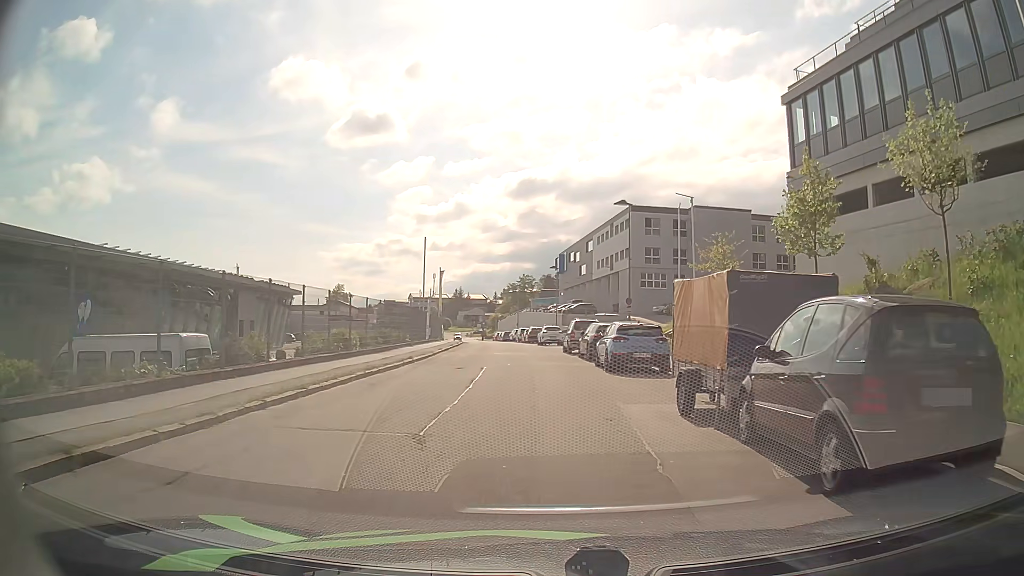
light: Day
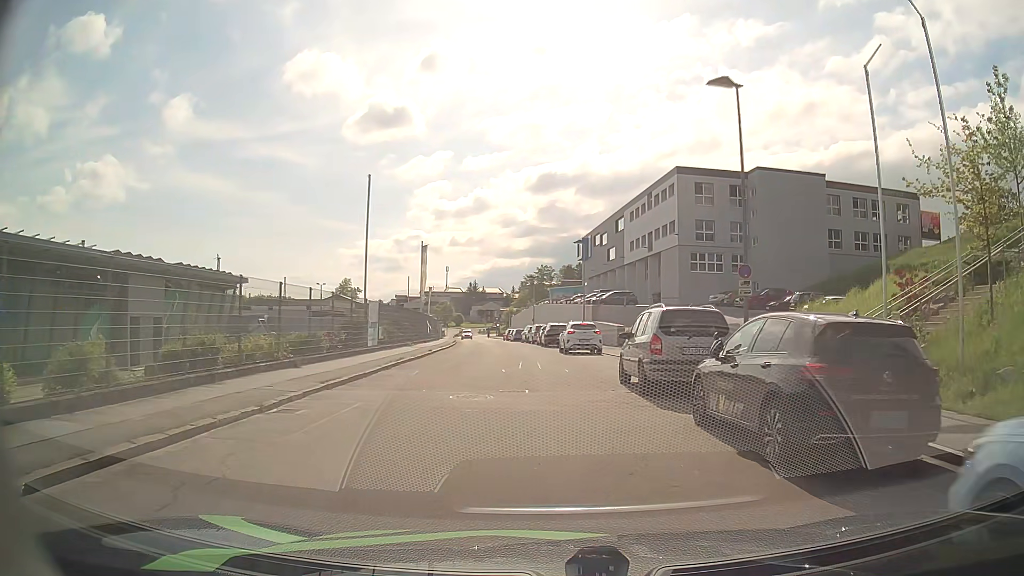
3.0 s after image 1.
(-0.3, +19.6) m; -1°
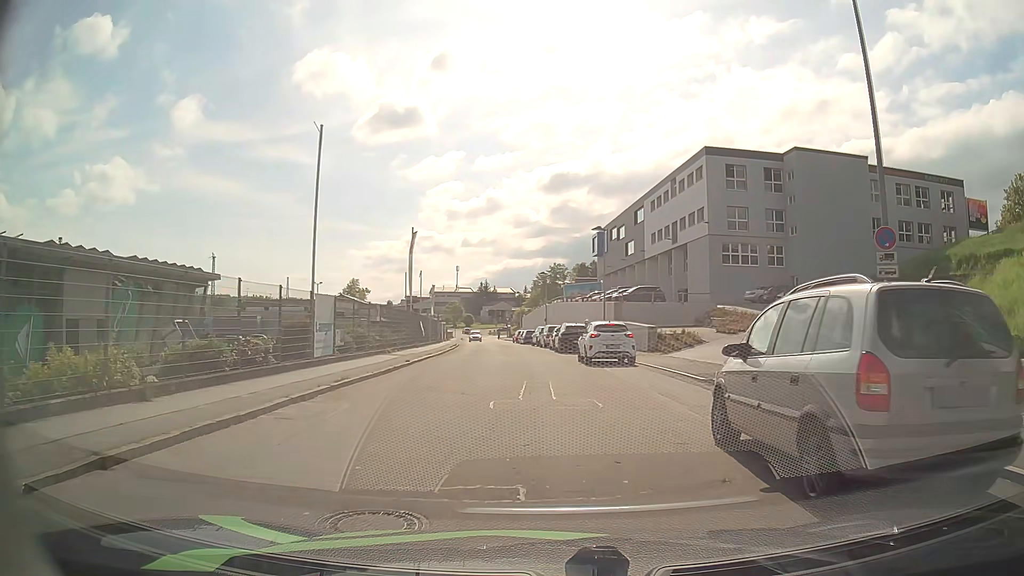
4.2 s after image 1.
(-0.1, +7.7) m; -1°
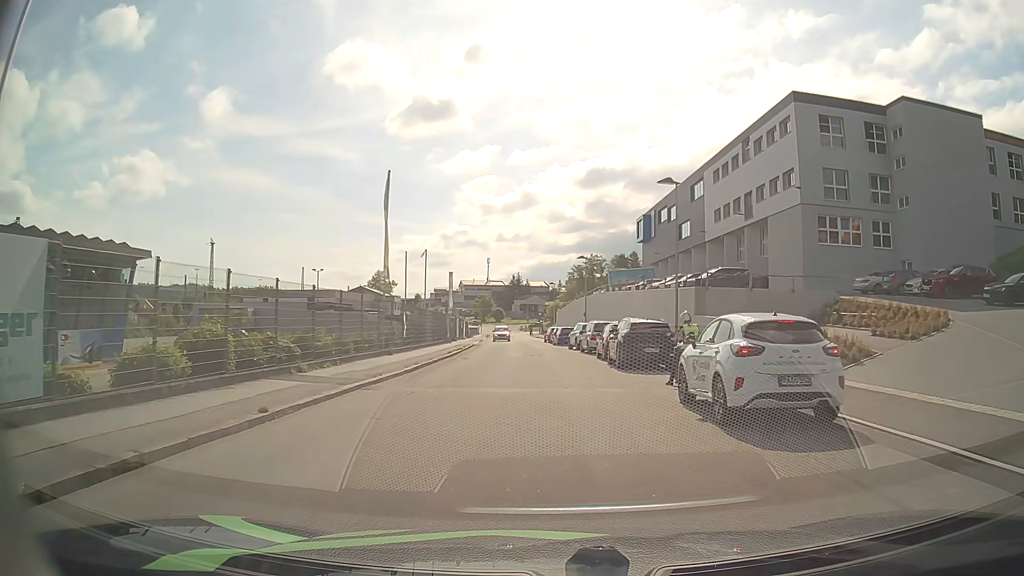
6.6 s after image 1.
(-0.6, +14.8) m; -3°
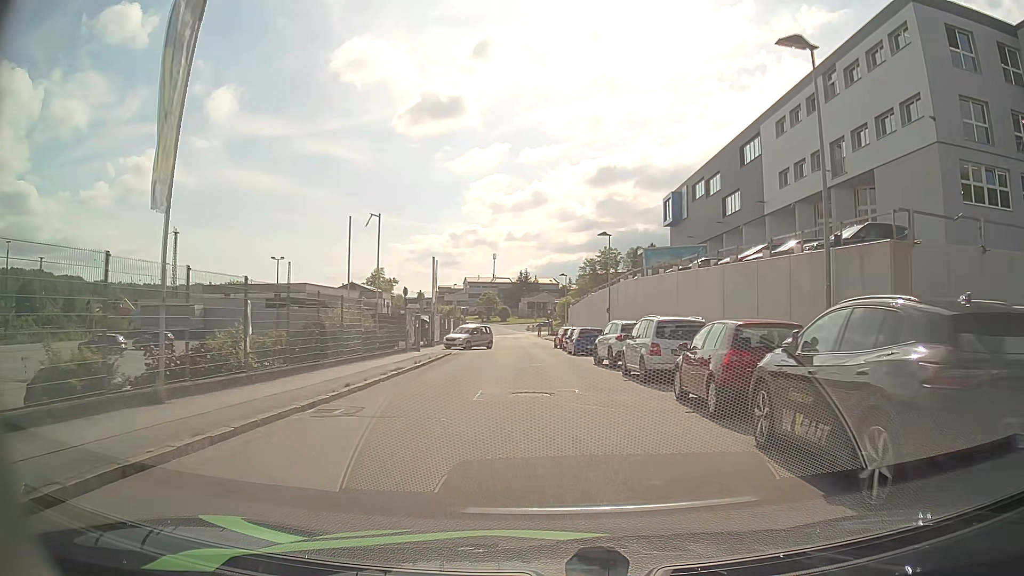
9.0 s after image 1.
(-0.1, +16.8) m; -1°
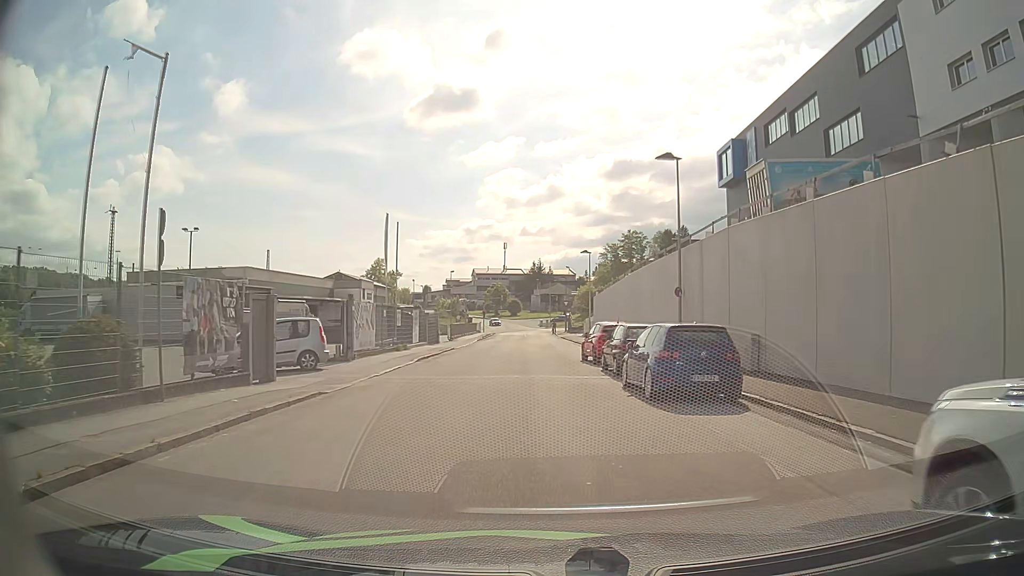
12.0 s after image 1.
(-0.2, +22.1) m; -1°
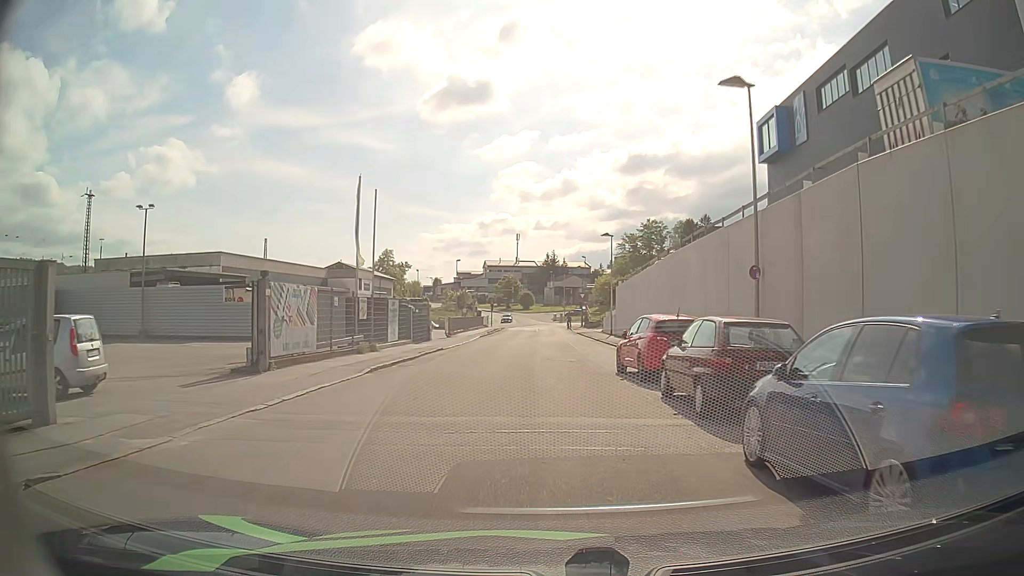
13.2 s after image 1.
(-0.1, +8.6) m; -1°
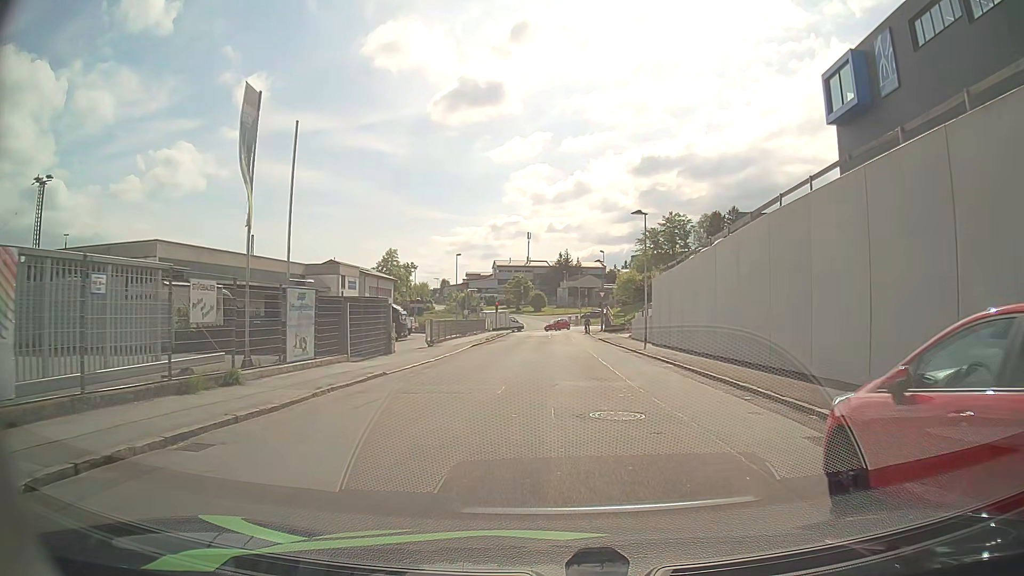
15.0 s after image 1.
(-0.2, +12.6) m; -1°
(0, +10) (+1, +20) (+1, +30) (+2, +40) (+2, +50) (+2, +60) (+2, +70) (+3, +80) (+10, +86) (+20, +86) m
